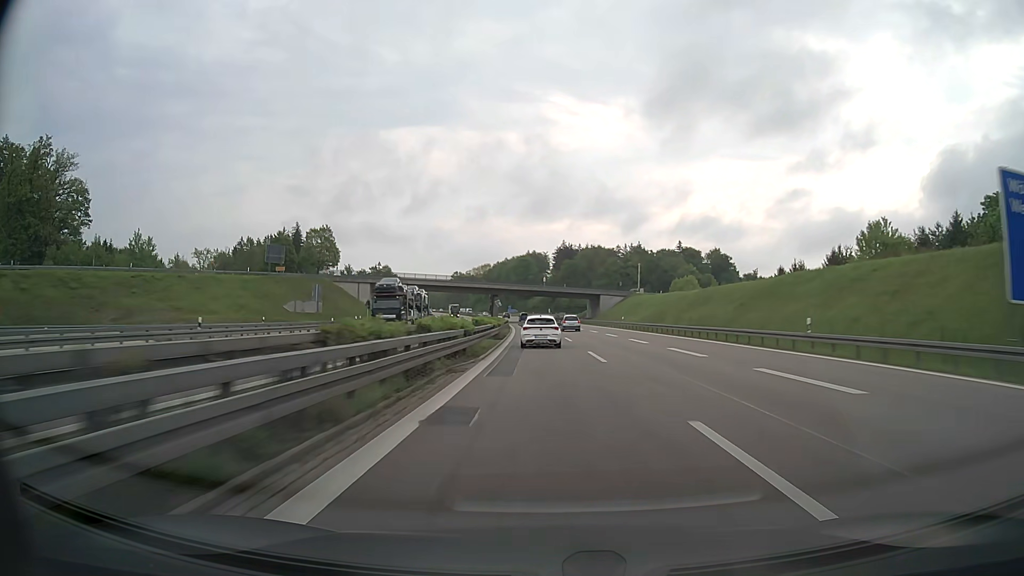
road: motorway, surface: asphalt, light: Day
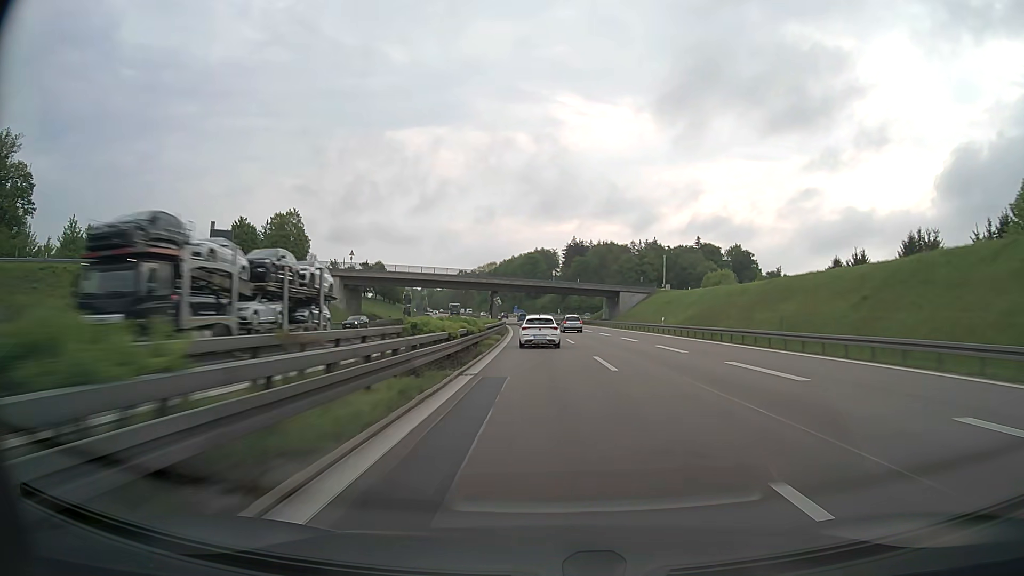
(-0.2, +21.2) m; -1°
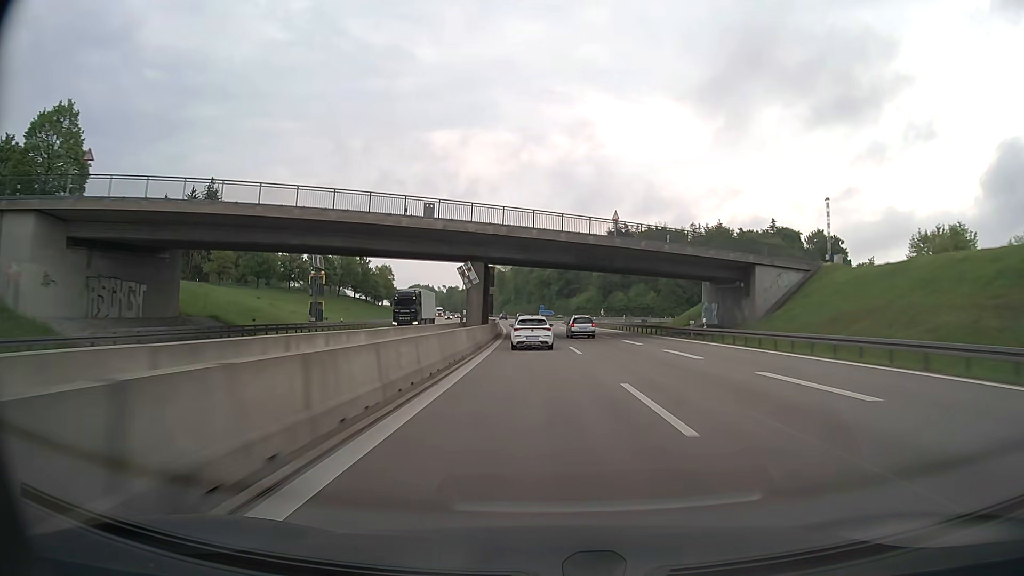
(-1.4, +63.4) m; -3°
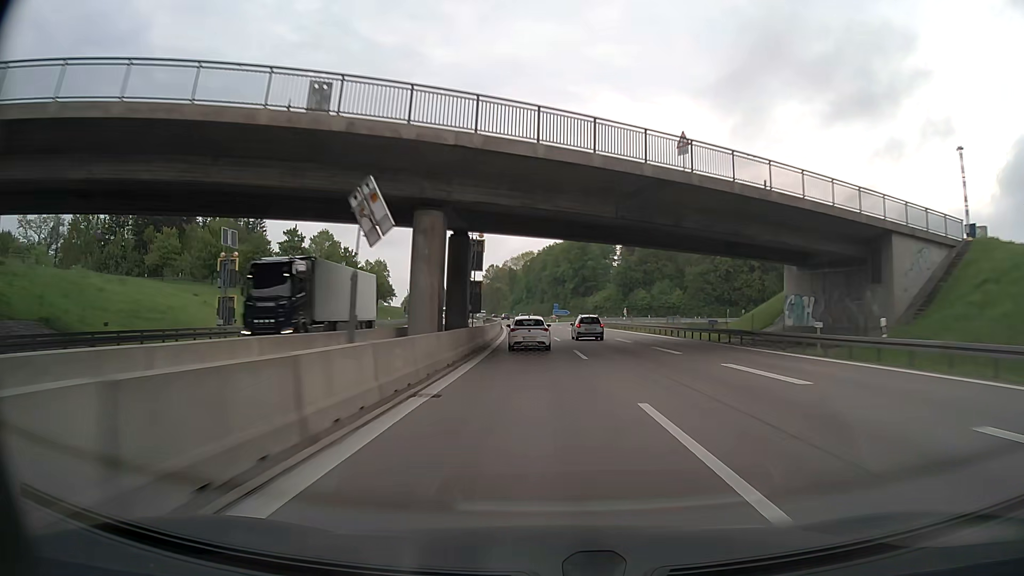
(-0.2, +21.1) m; -1°
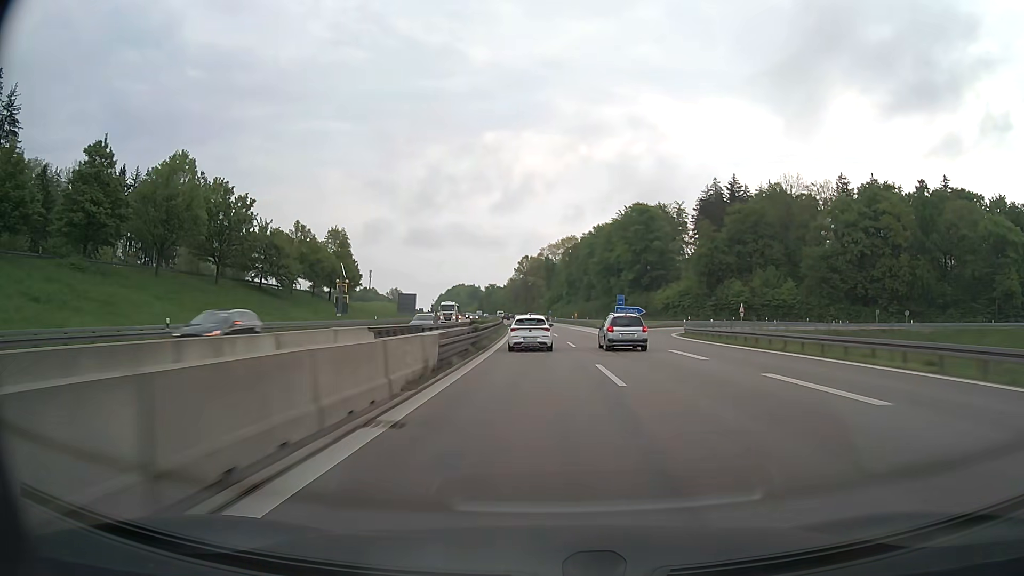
(-1.6, +63.0) m; -3°
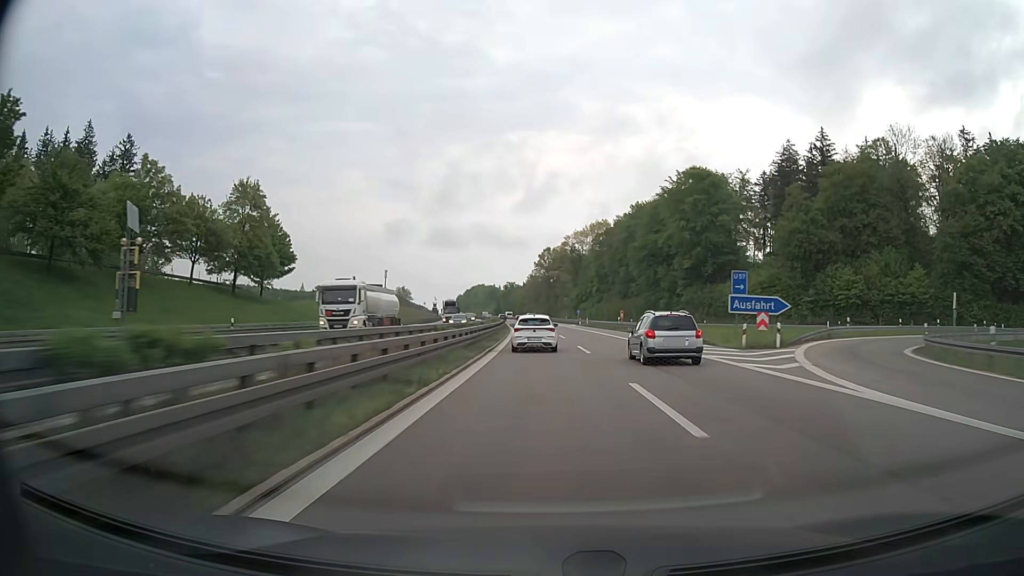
(-0.8, +41.5) m; -2°
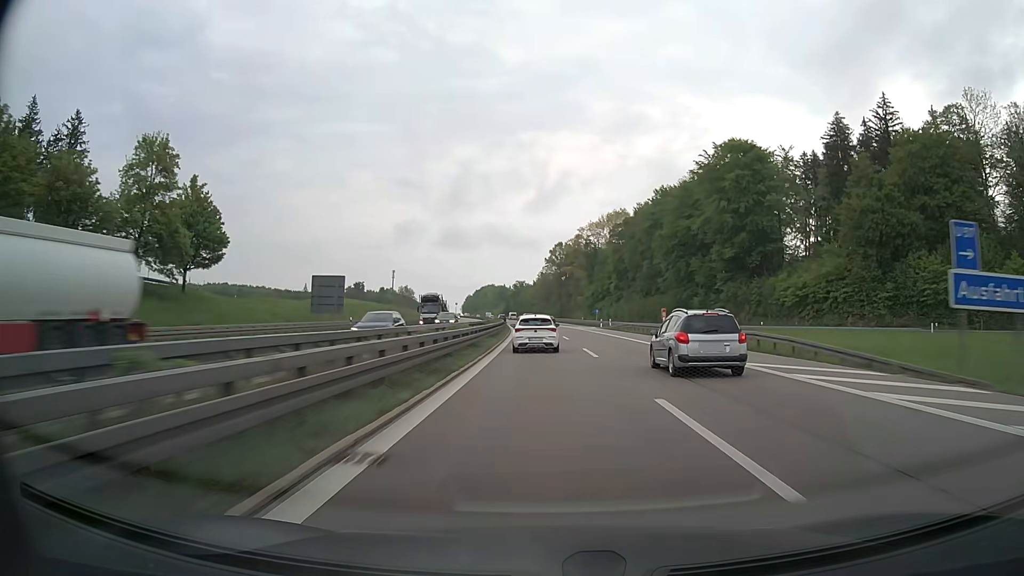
(-0.1, +20.6) m; -1°
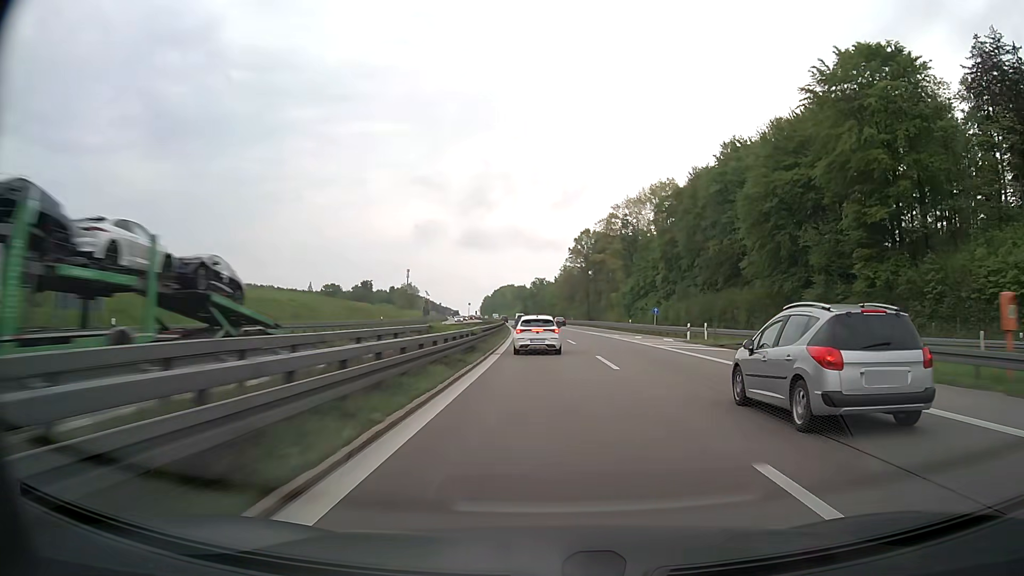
(-0.7, +40.8) m; -2°
(0, +10) (0, +20) (0, +30) (0, +40) (-1, +50) (-1, +60) (-2, +70) (-2, +80) (-3, +90) (-3, +100) m
